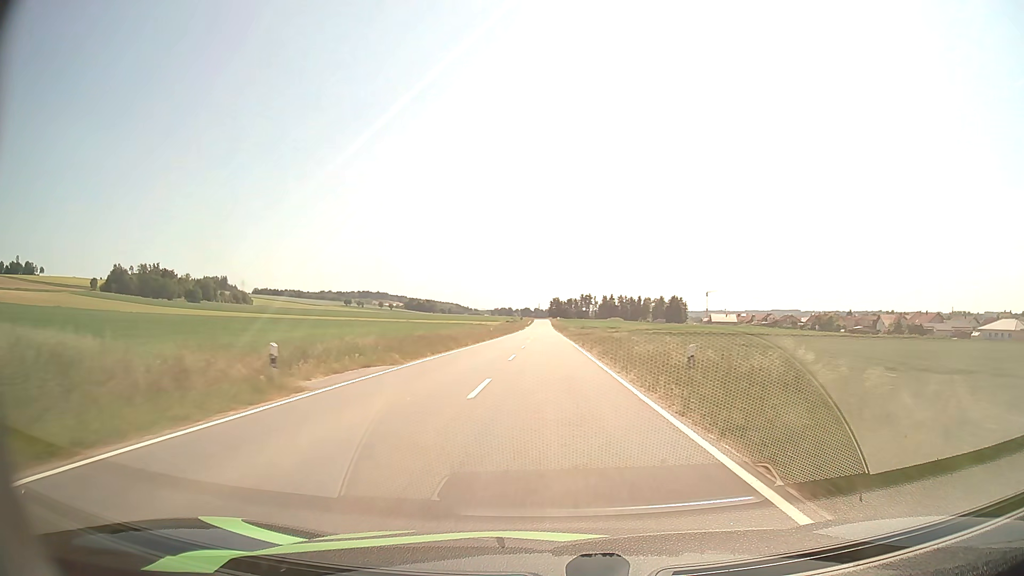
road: tertiary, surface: asphalt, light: Day
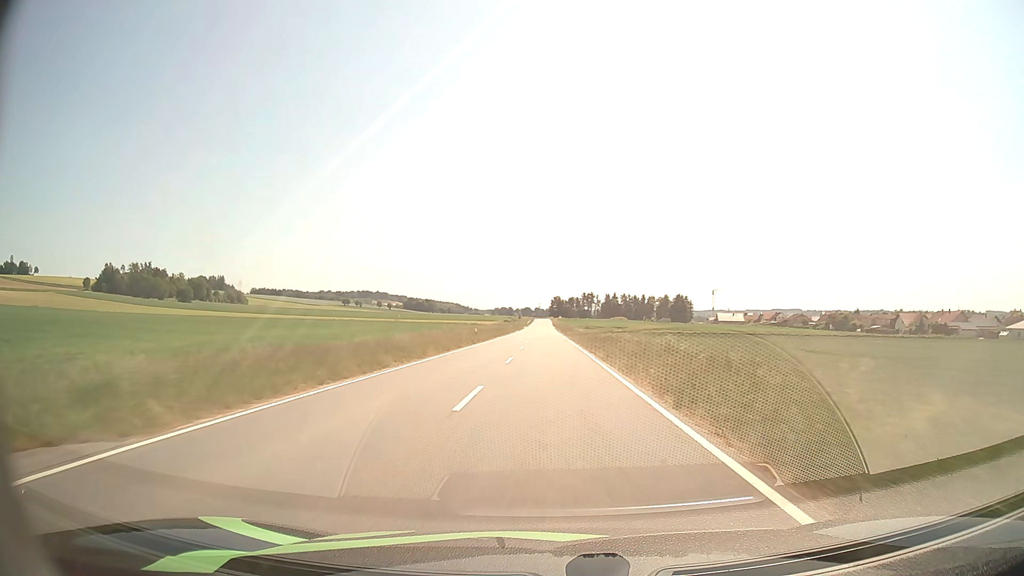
(0.0, +14.6) m; 0°
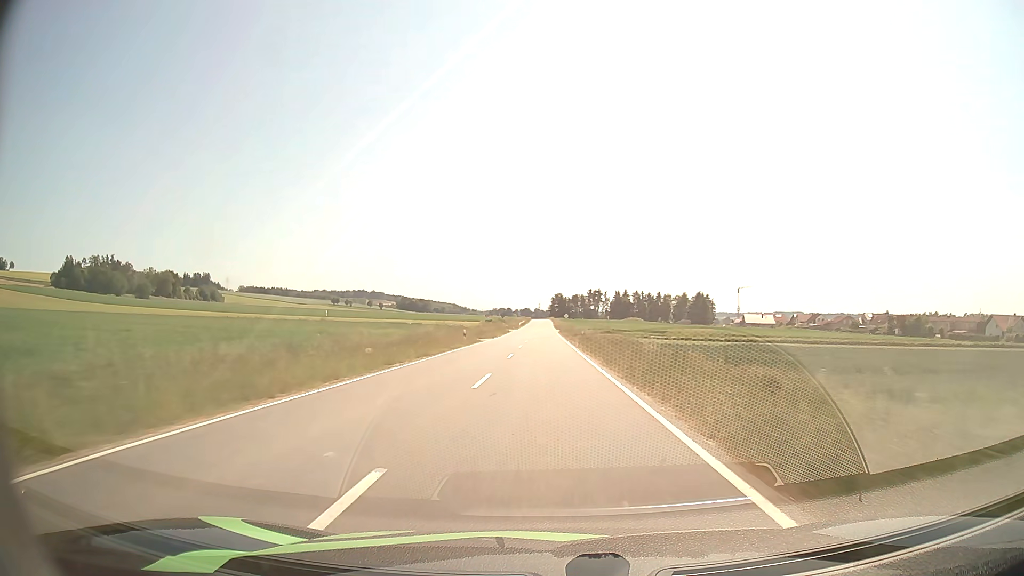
(0.0, +58.2) m; 0°
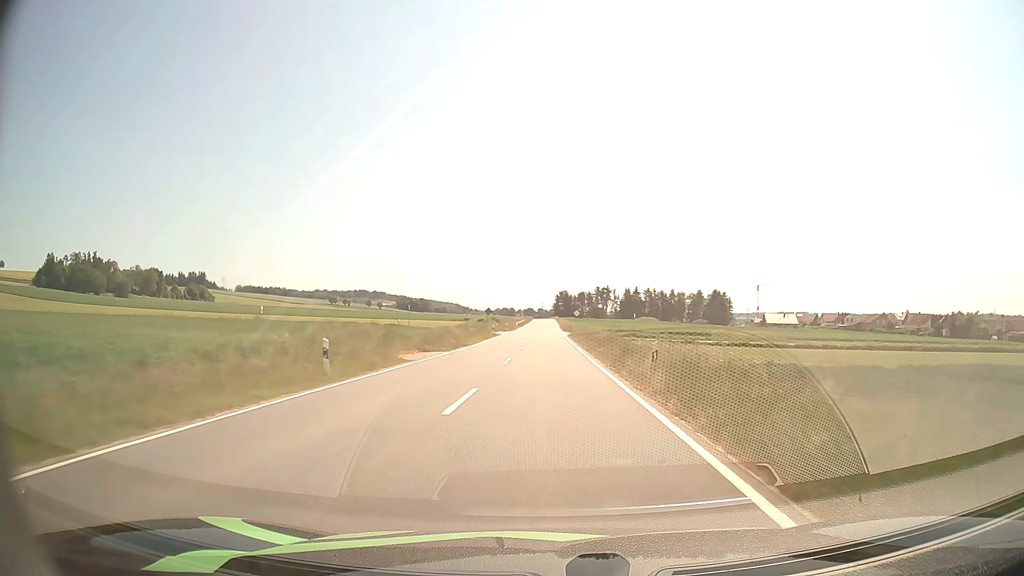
(-0.1, +29.2) m; 0°
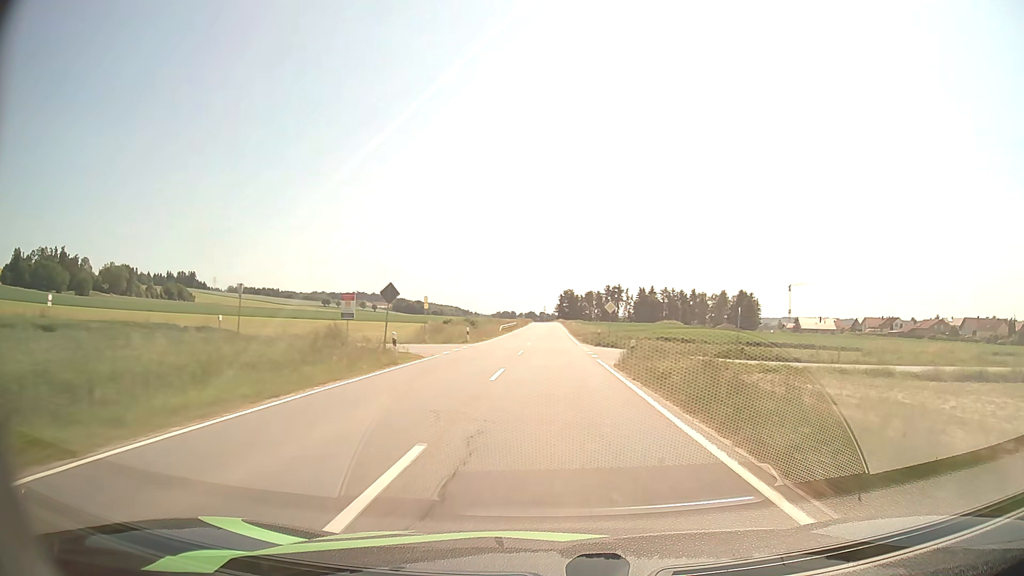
(-0.1, +44.1) m; 0°
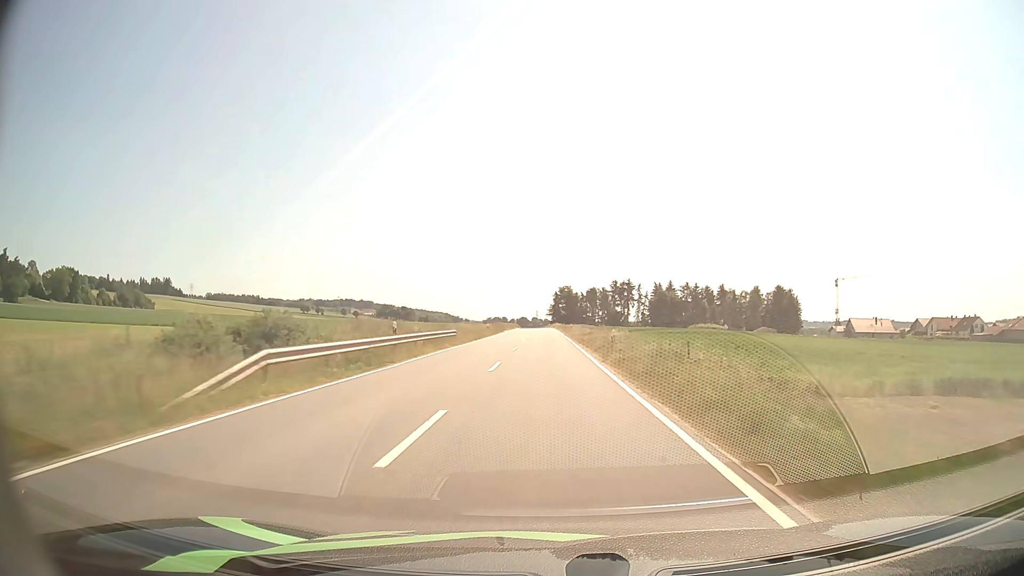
(+0.5, +59.6) m; +1°
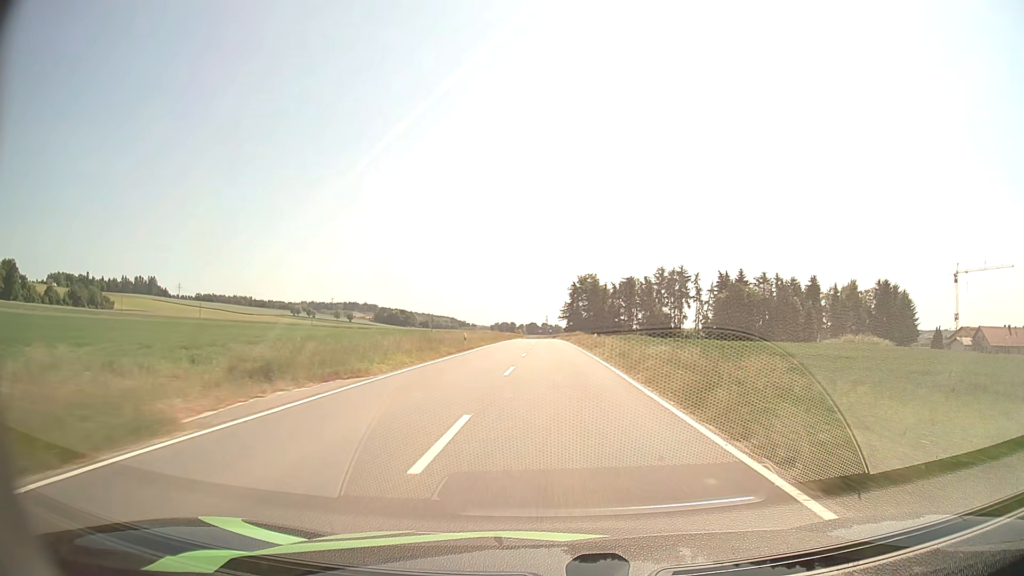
(-0.6, +74.7) m; -1°
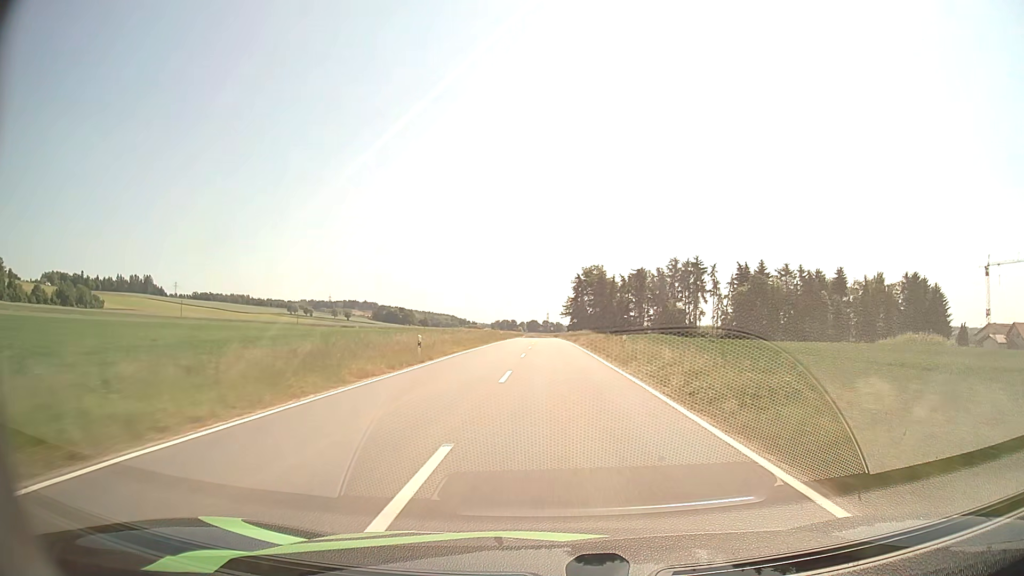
(0.0, +14.9) m; 0°
(0, +10) (0, +20) (0, +30) (0, +40) (0, +50) (0, +60) (0, +70) (0, +80) (0, +90) (-1, +100) m
